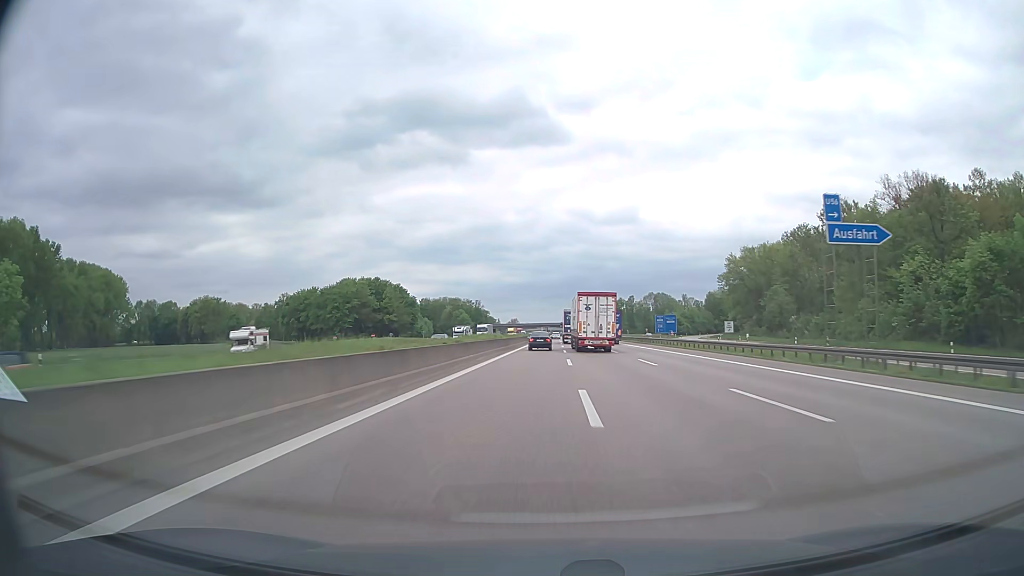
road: motorway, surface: asphalt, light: Day
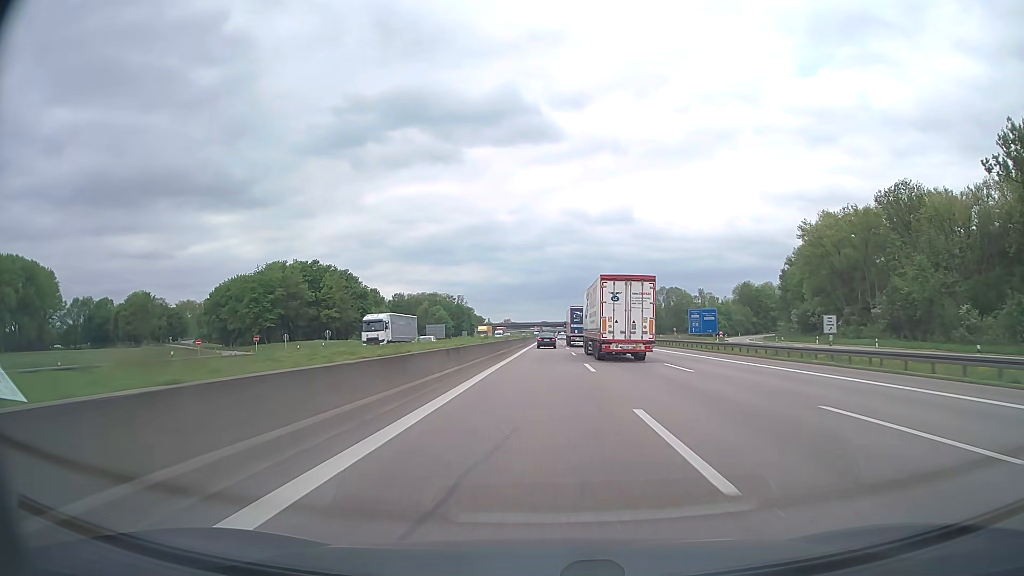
(+0.2, +58.1) m; 0°
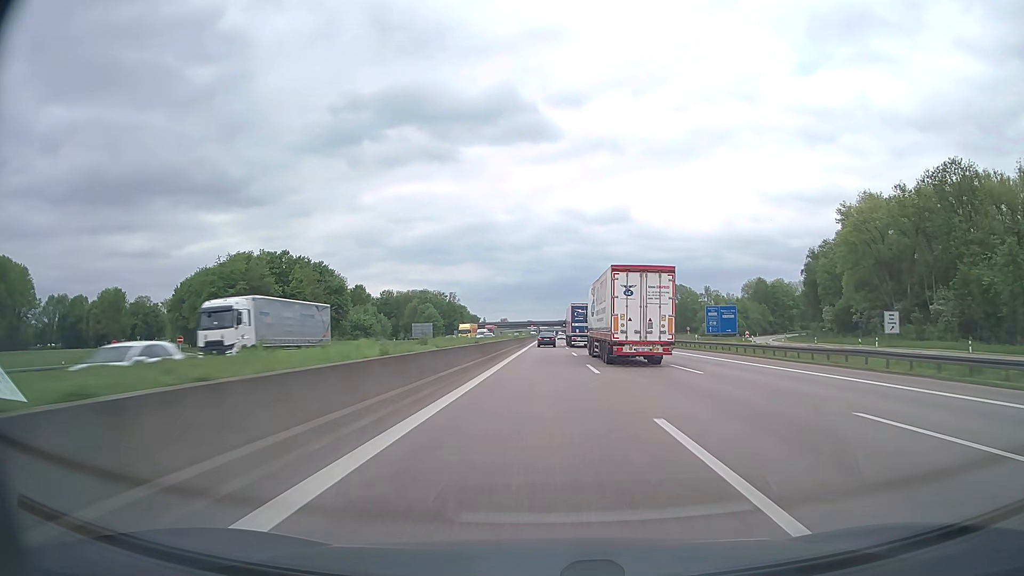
(0.0, +19.3) m; 0°
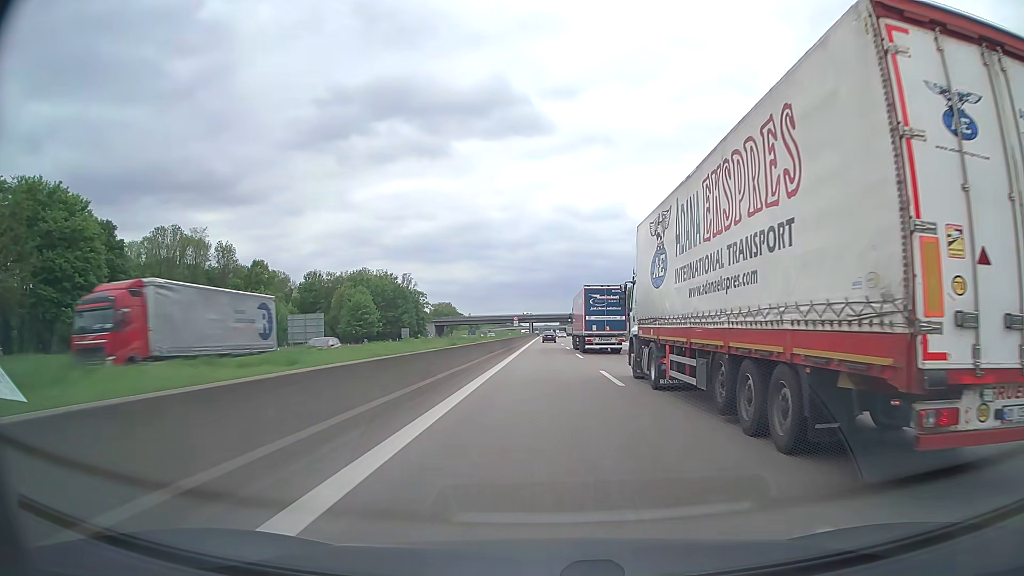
(+0.5, +96.5) m; 0°
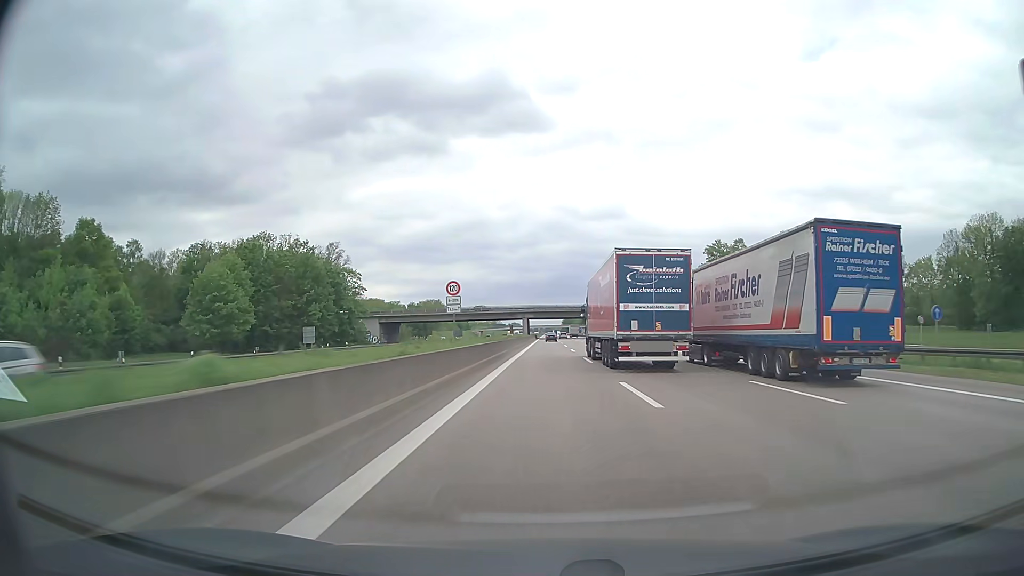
(-0.1, +76.9) m; 0°
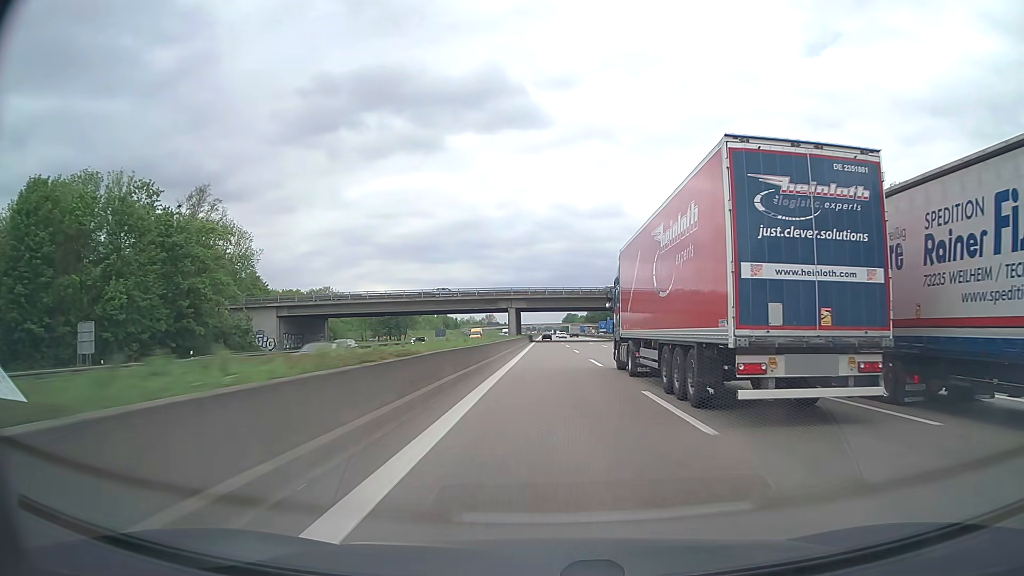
(0.0, +57.5) m; 0°
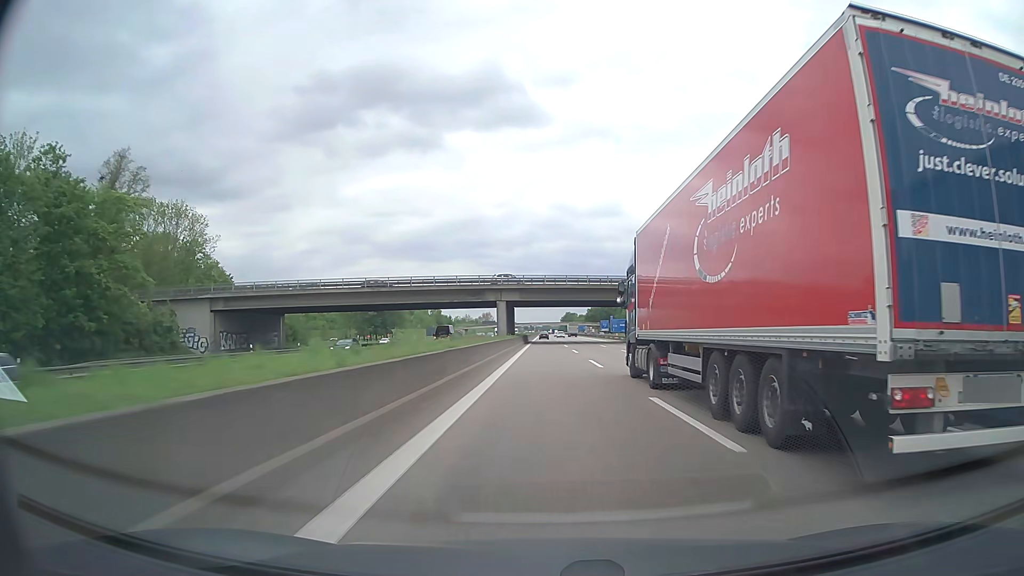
(0.0, +19.1) m; 0°
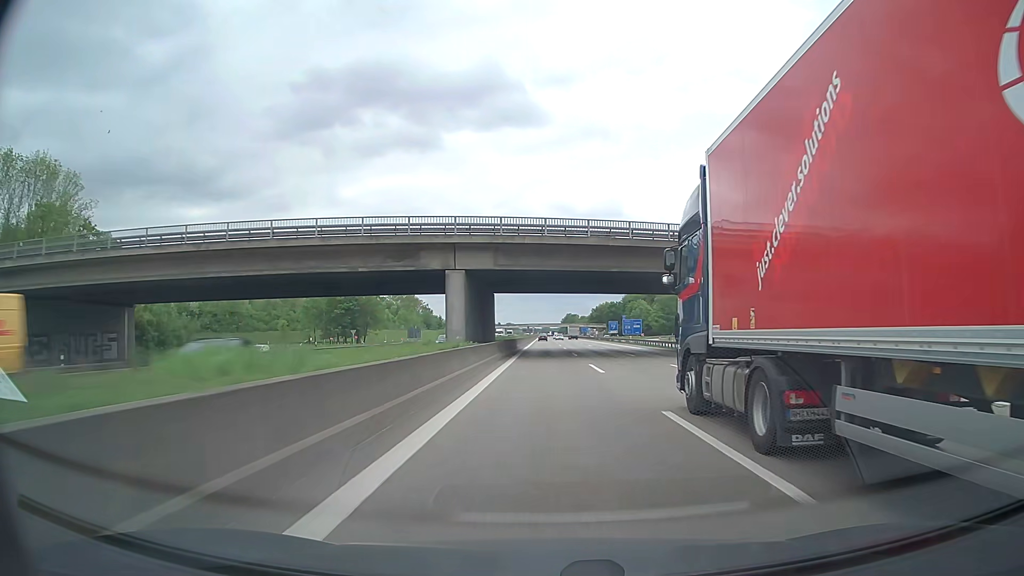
(+0.1, +38.2) m; 0°
(0, +10) (0, +20) (0, +30) (0, +40) (0, +50) (+1, +60) (+1, +70) (+1, +80) (+1, +90) (+1, +100) m
